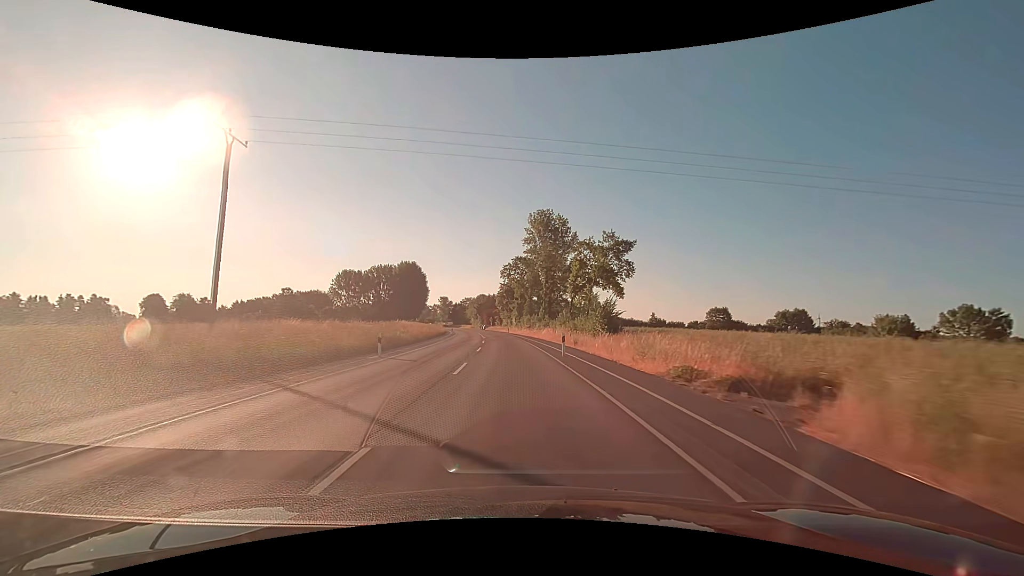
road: secondary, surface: asphalt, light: Day
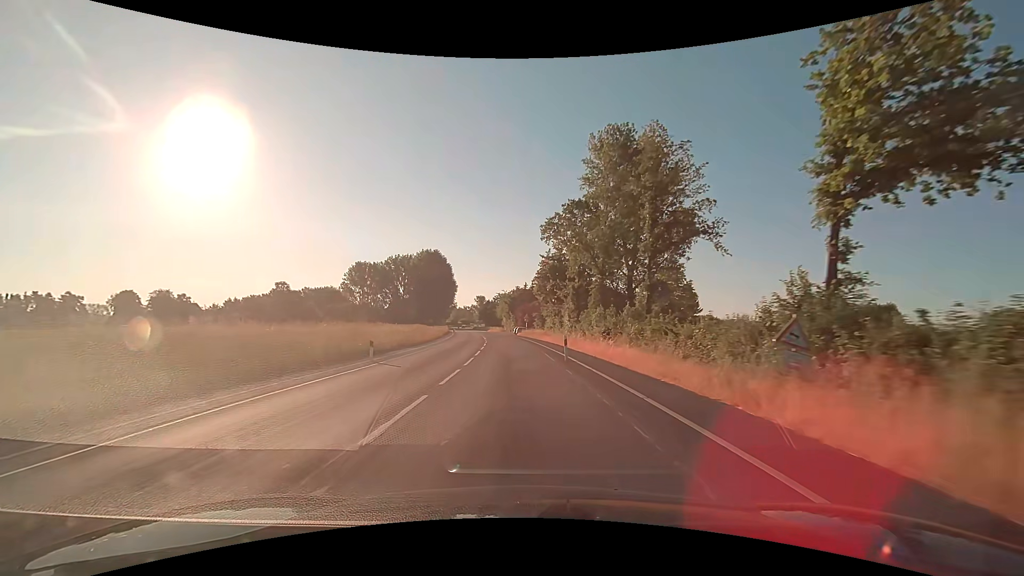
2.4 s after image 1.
(-2.0, +50.2) m; -5°
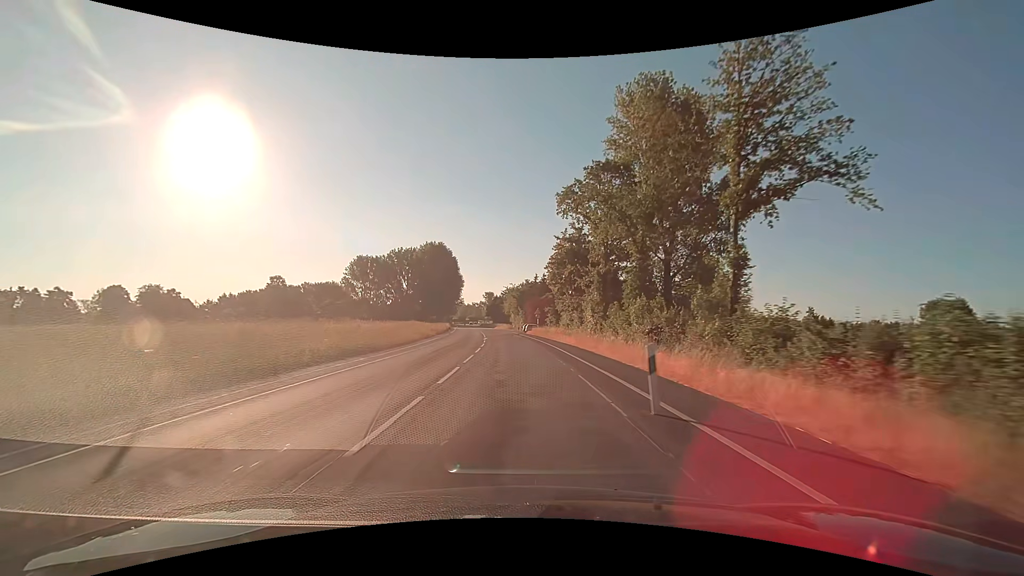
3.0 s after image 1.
(-0.1, +12.6) m; -1°
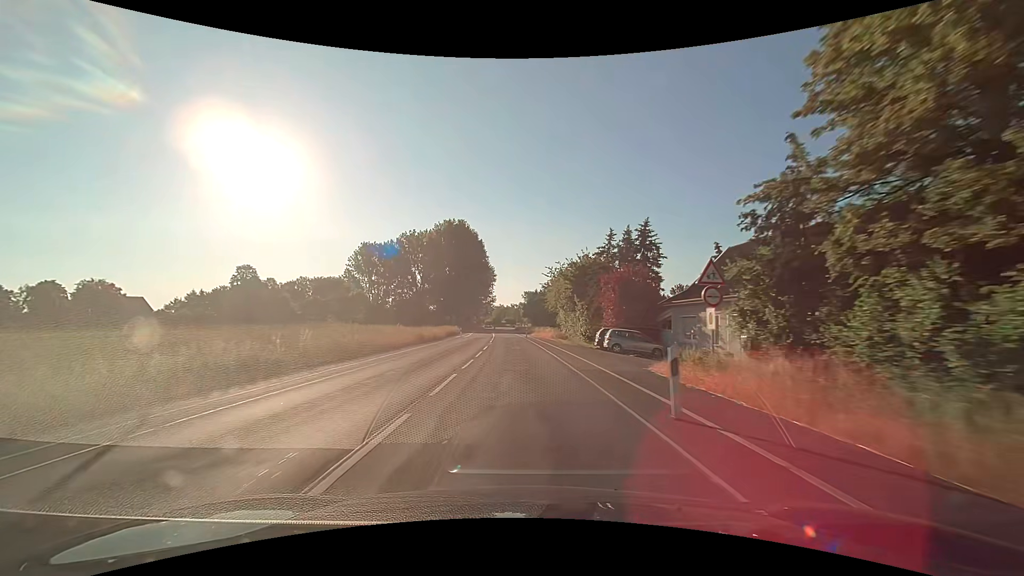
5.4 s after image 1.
(-2.1, +50.2) m; -5°
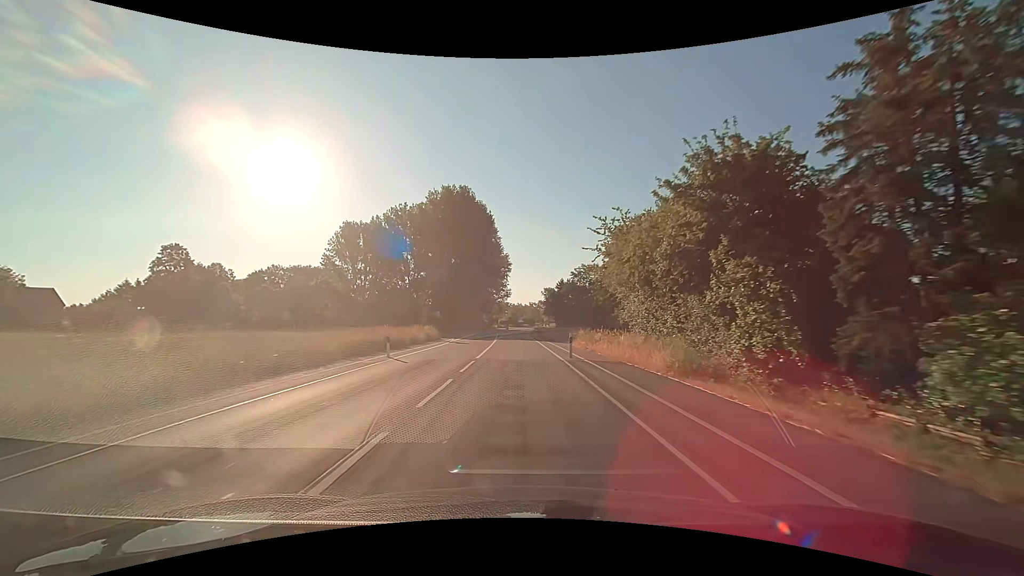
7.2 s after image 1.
(-0.8, +37.6) m; -2°
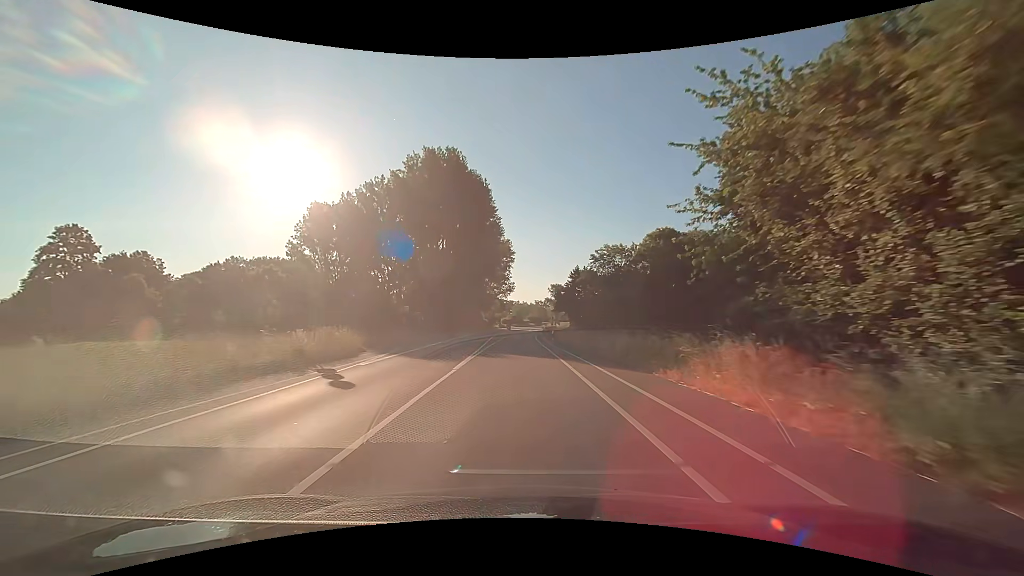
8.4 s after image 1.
(-0.1, +25.1) m; 0°
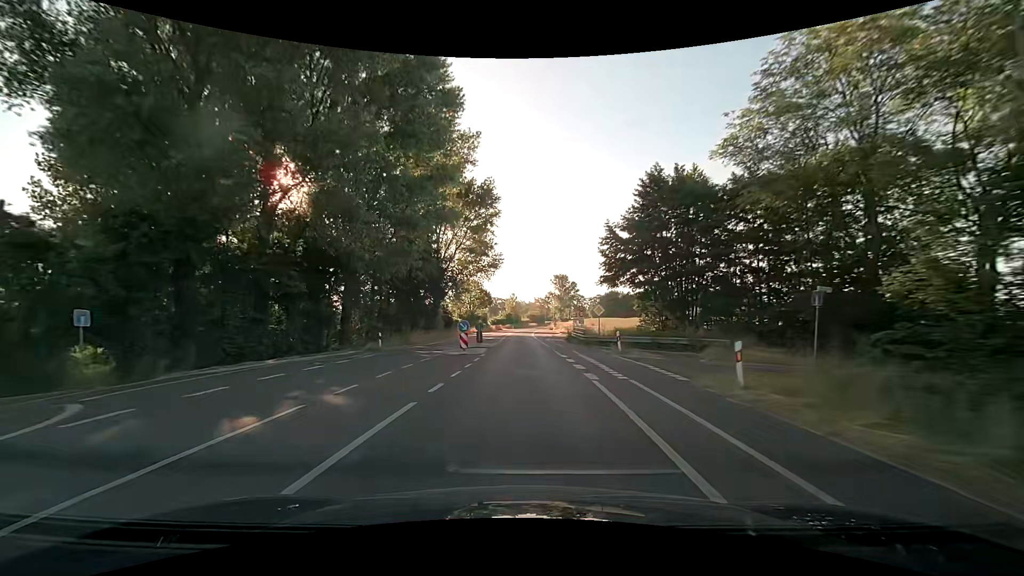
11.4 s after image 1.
(+0.1, +62.9) m; 0°
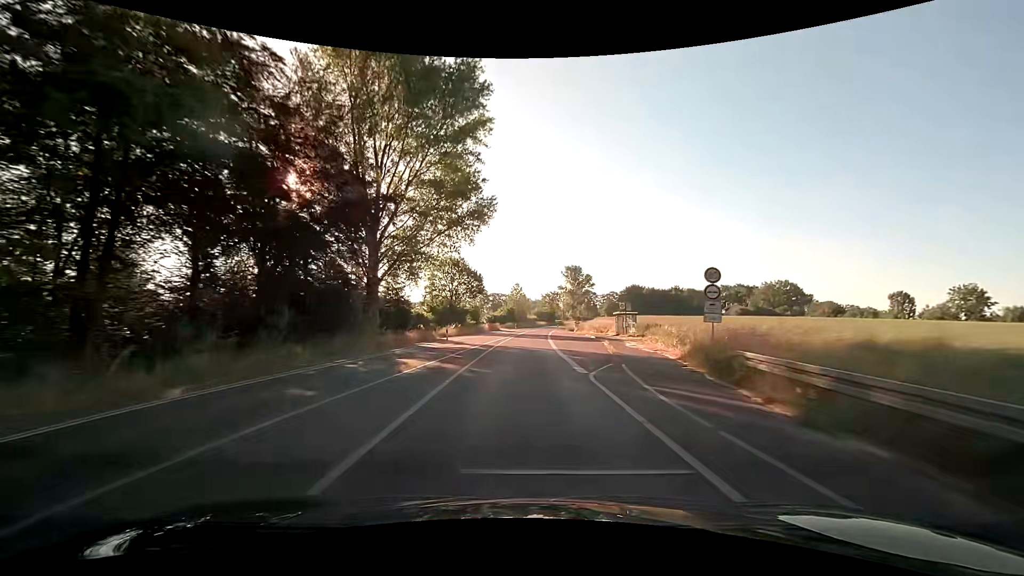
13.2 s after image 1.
(-0.4, +37.7) m; -1°
(0, +10) (0, +20) (0, +30) (0, +40) (+1, +50) (+1, +60) (+2, +70) (+3, +80) (+3, +90) (+4, +100) m
